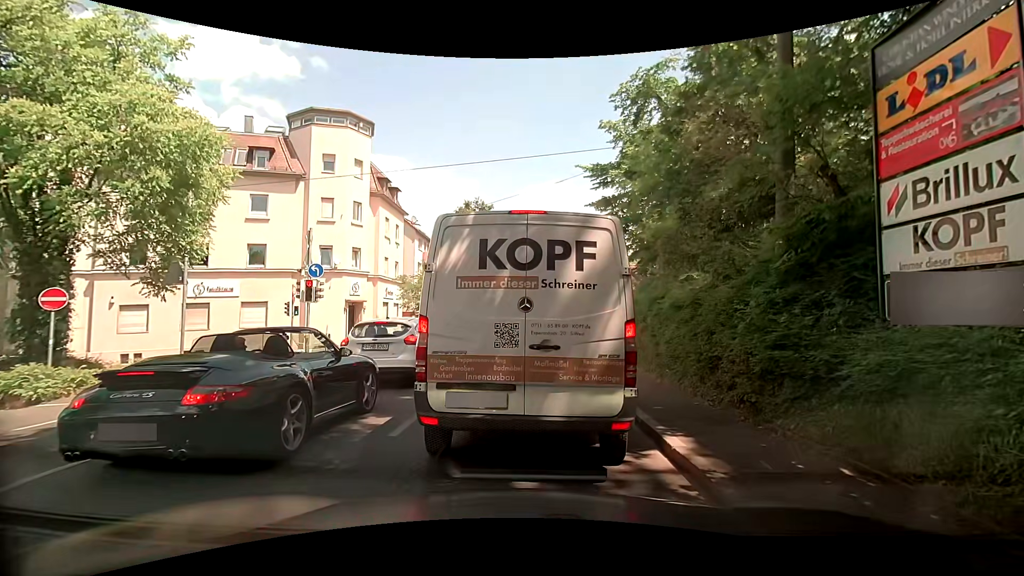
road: unclassified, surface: asphalt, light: Day
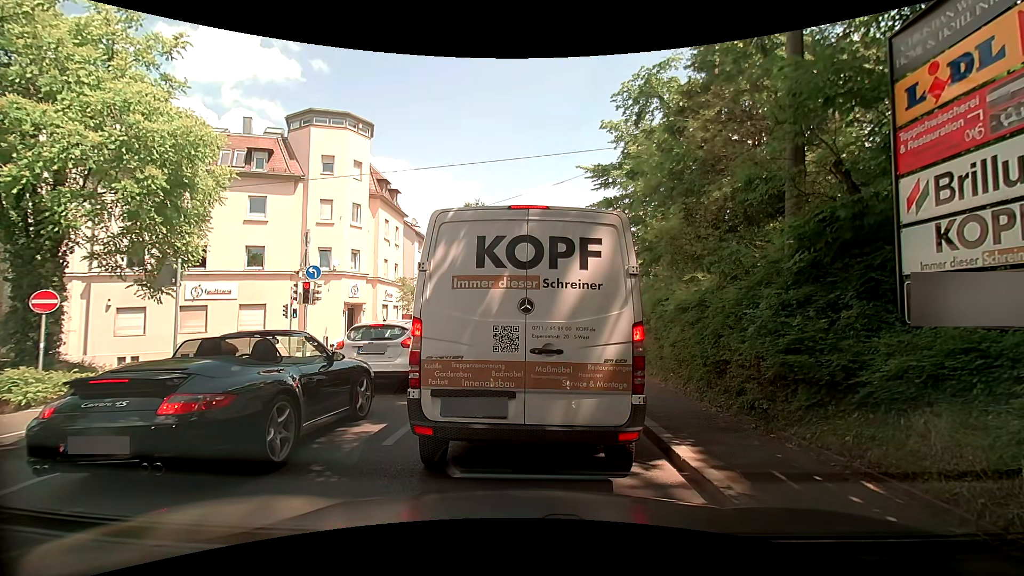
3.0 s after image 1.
(0.0, +0.4) m; 0°
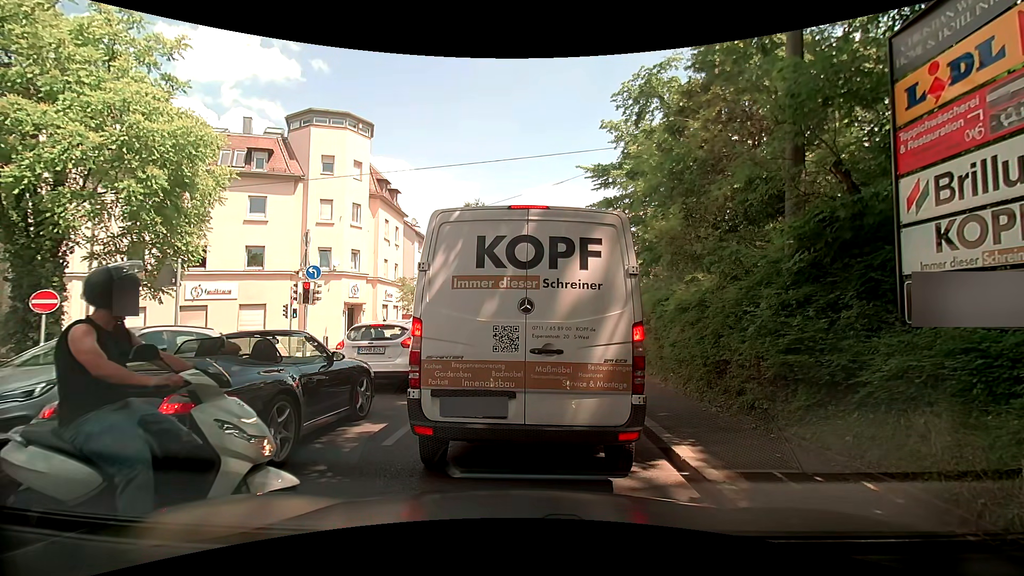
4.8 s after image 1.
(0.0, 0.0) m; 0°
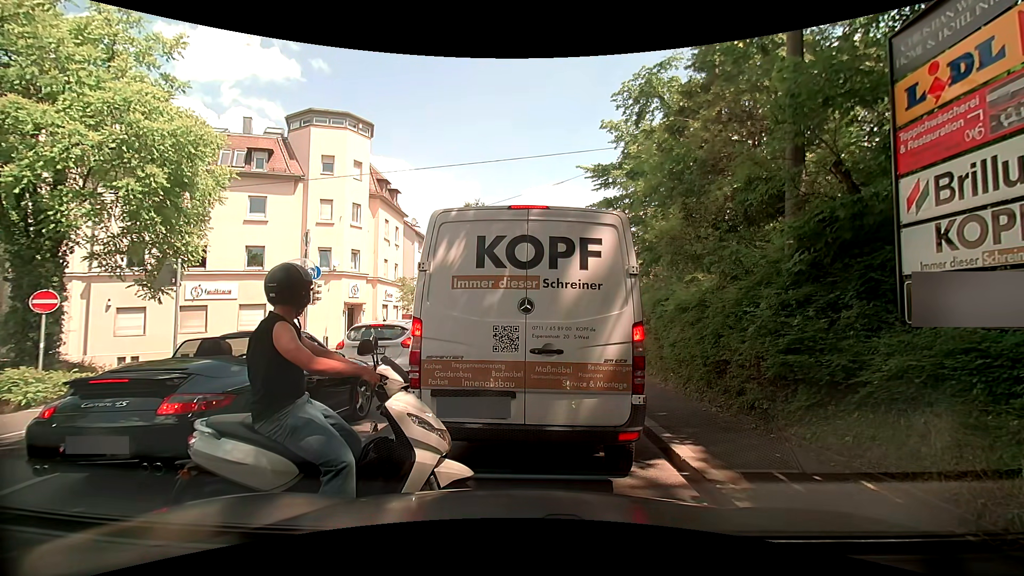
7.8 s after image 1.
(0.0, 0.0) m; 0°
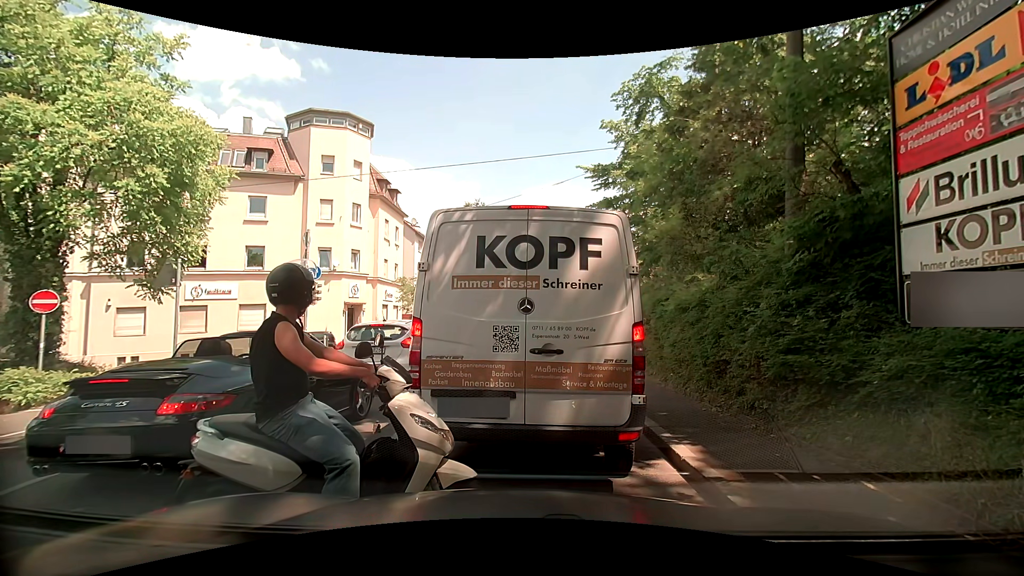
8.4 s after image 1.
(0.0, 0.0) m; 0°
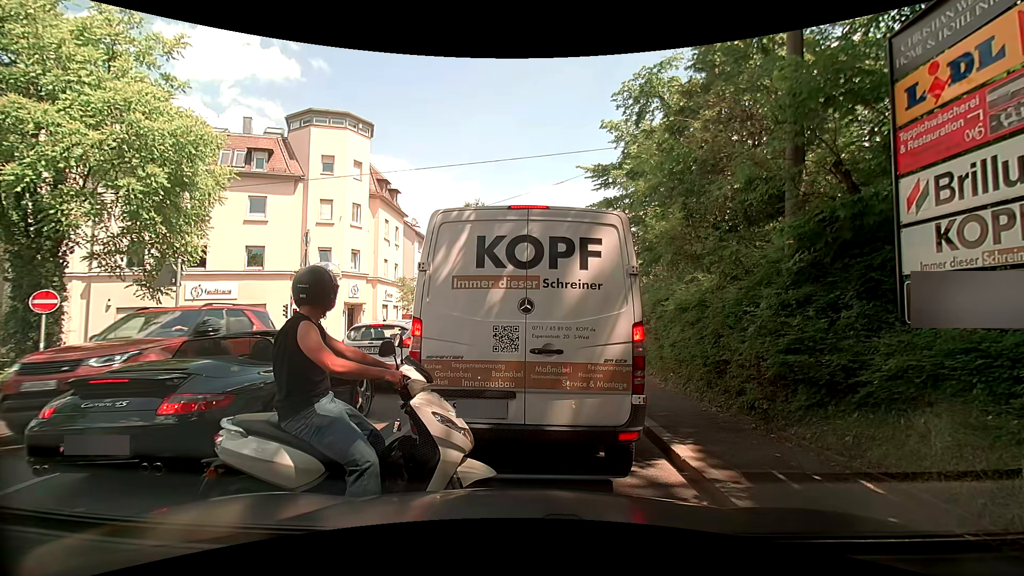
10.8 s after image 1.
(0.0, 0.0) m; 0°
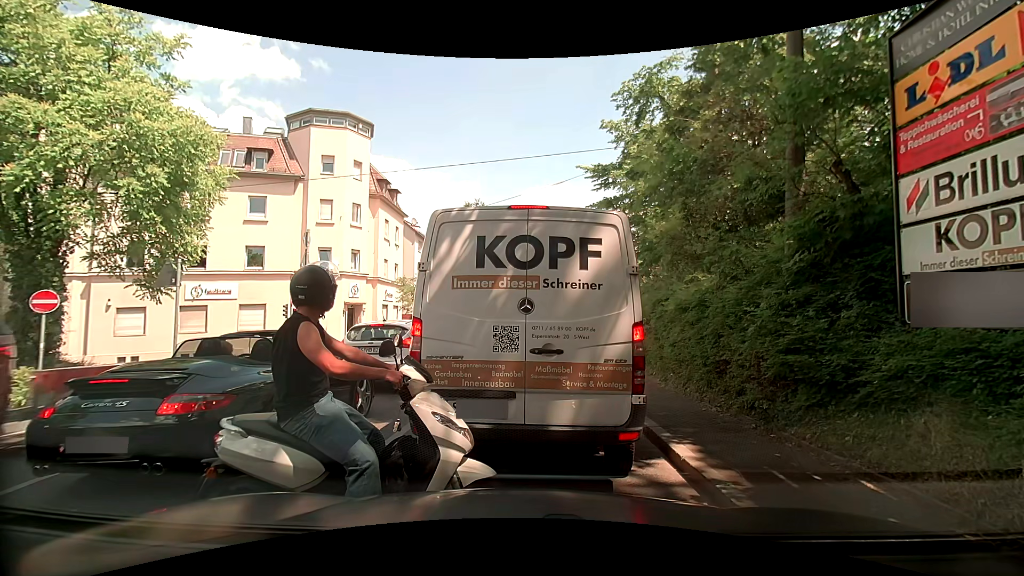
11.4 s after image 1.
(0.0, 0.0) m; 0°
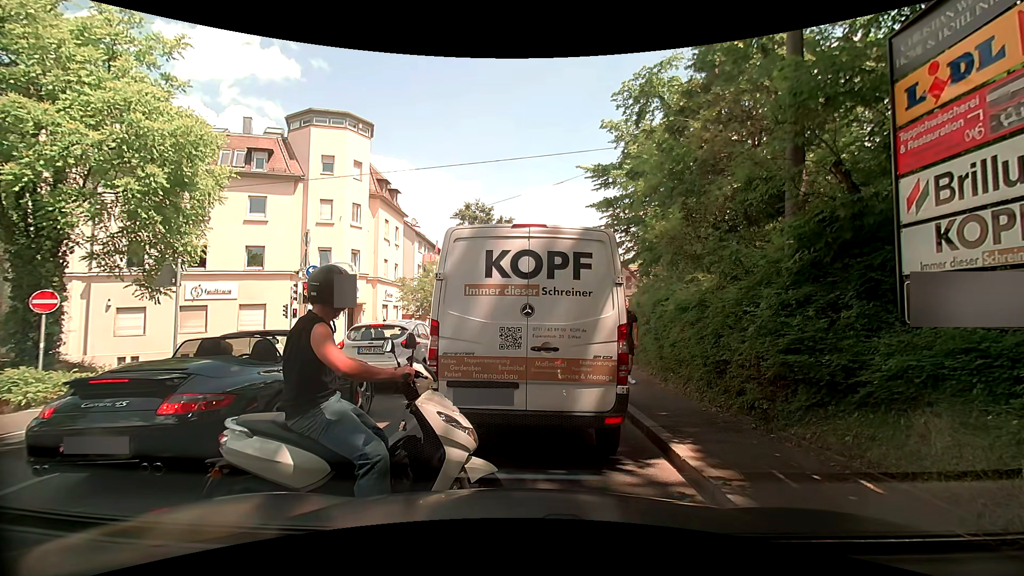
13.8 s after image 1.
(0.0, 0.0) m; 0°
